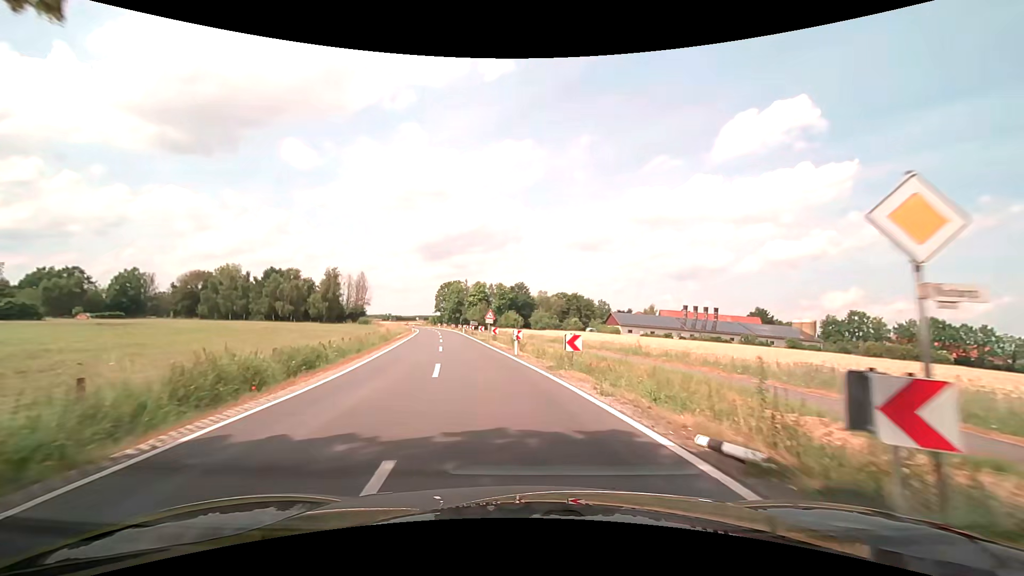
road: secondary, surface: asphalt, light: Day
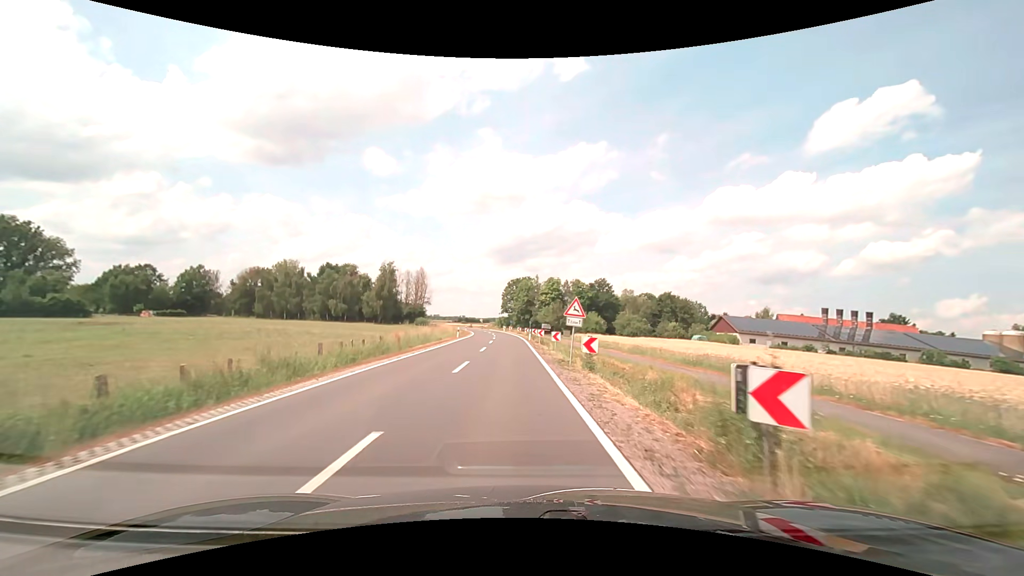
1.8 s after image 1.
(-1.6, +22.7) m; -8°
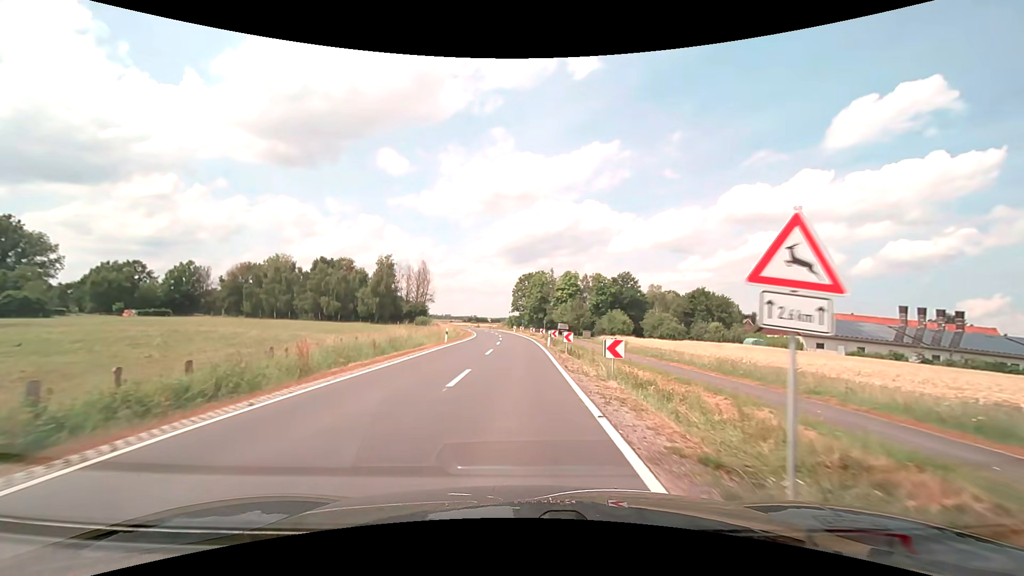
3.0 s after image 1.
(-0.3, +15.2) m; -2°
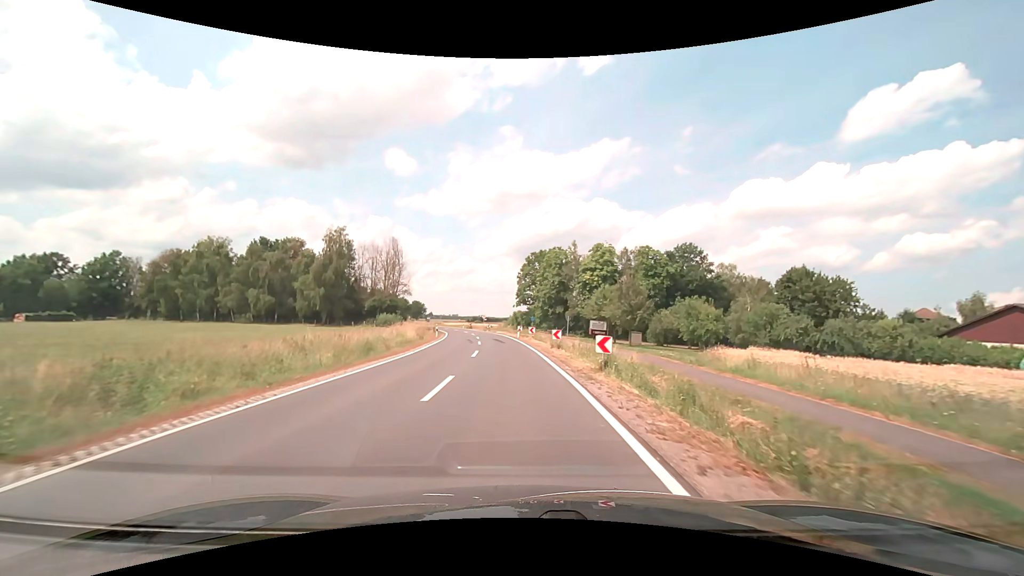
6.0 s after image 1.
(0.0, +38.2) m; -1°
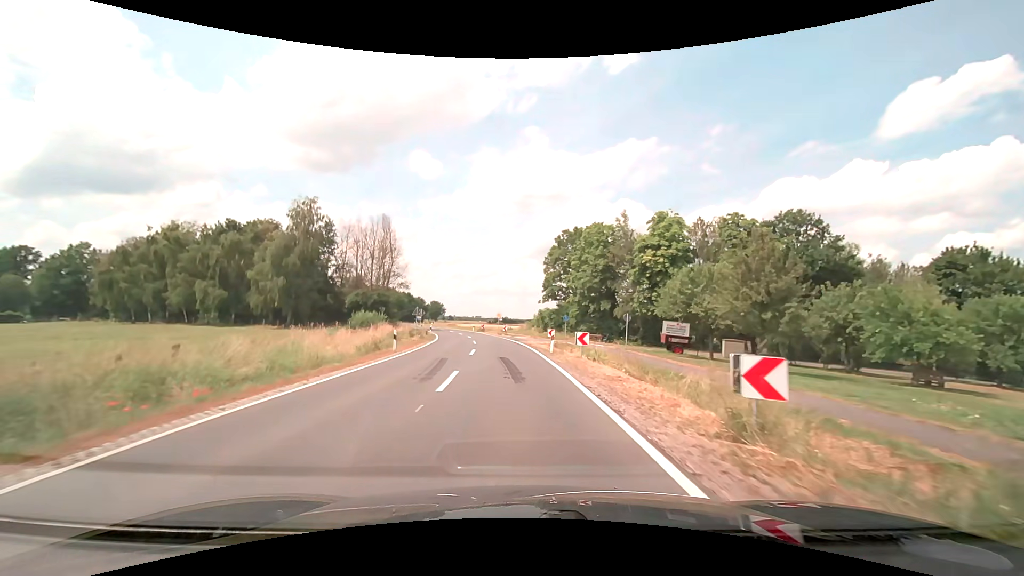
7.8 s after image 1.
(-0.6, +23.0) m; -3°
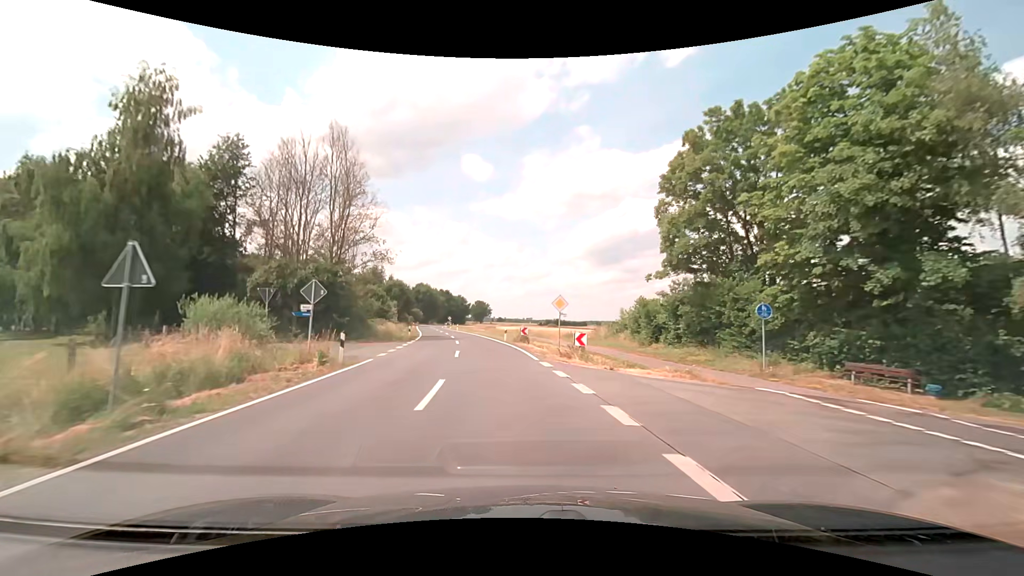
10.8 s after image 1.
(-2.1, +38.2) m; -6°
(0, +10) (-1, +20) (-2, +30) (-4, +40) (-5, +50) (-7, +59) (-9, +69) (-12, +79) (-14, +89) (-16, +99) m
